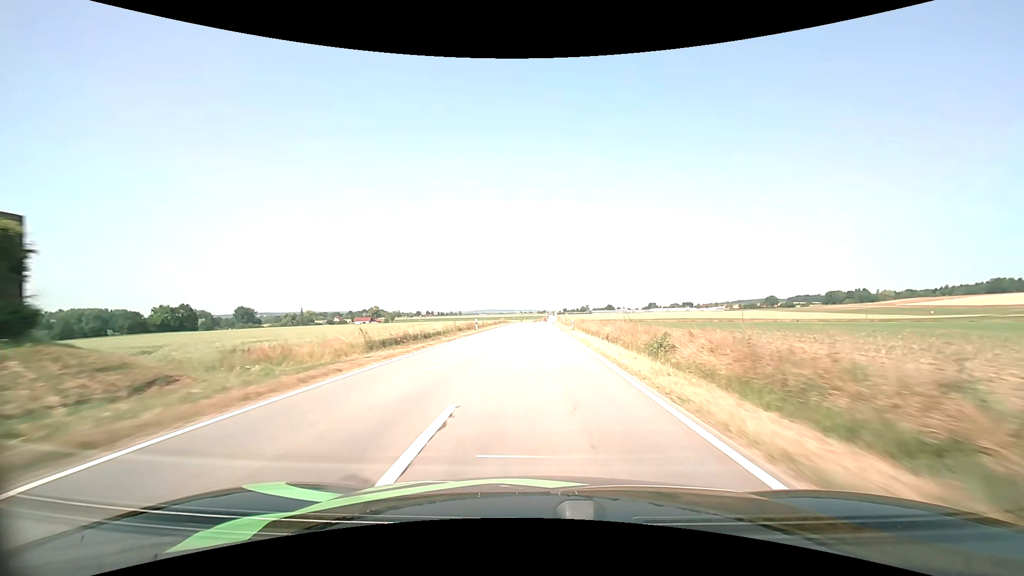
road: tertiary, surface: asphalt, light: Day
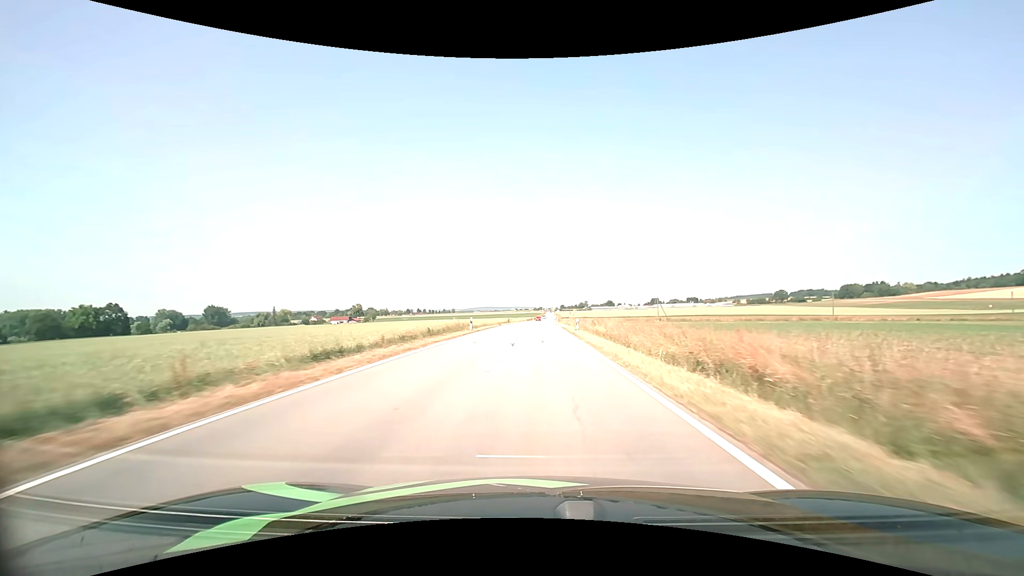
(+0.1, +54.0) m; +1°
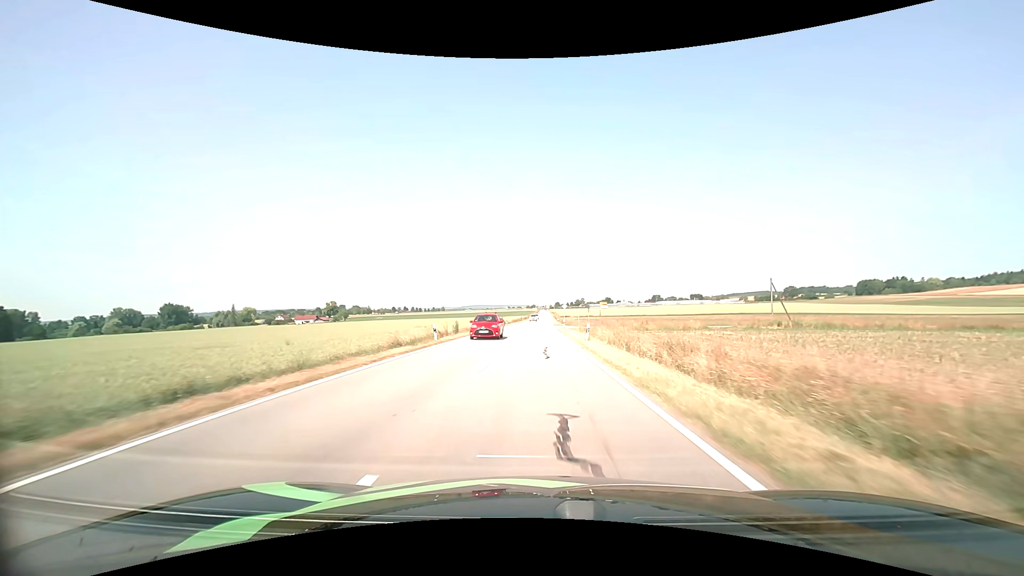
(+0.3, +60.7) m; +1°
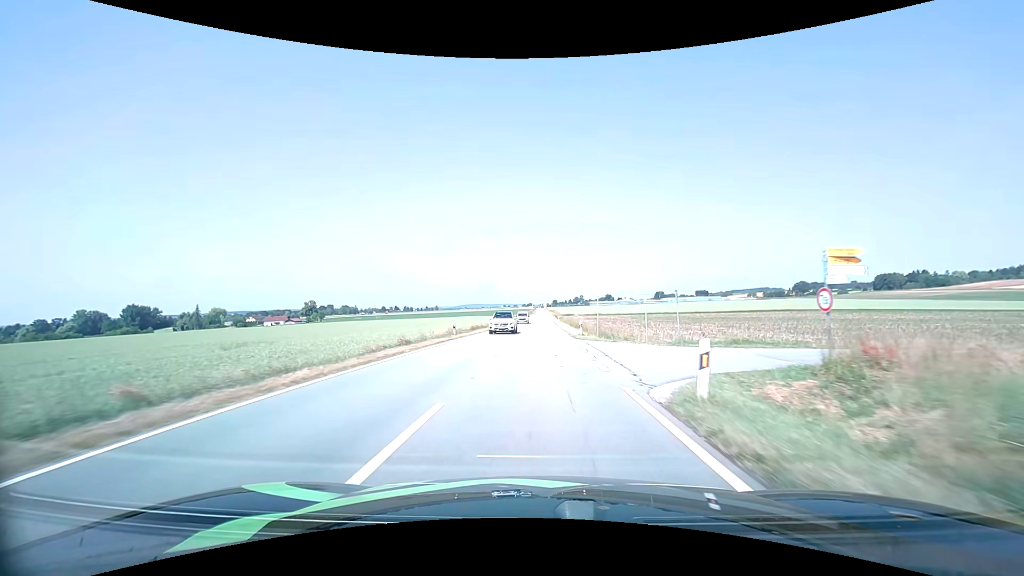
(+0.2, +46.1) m; 0°
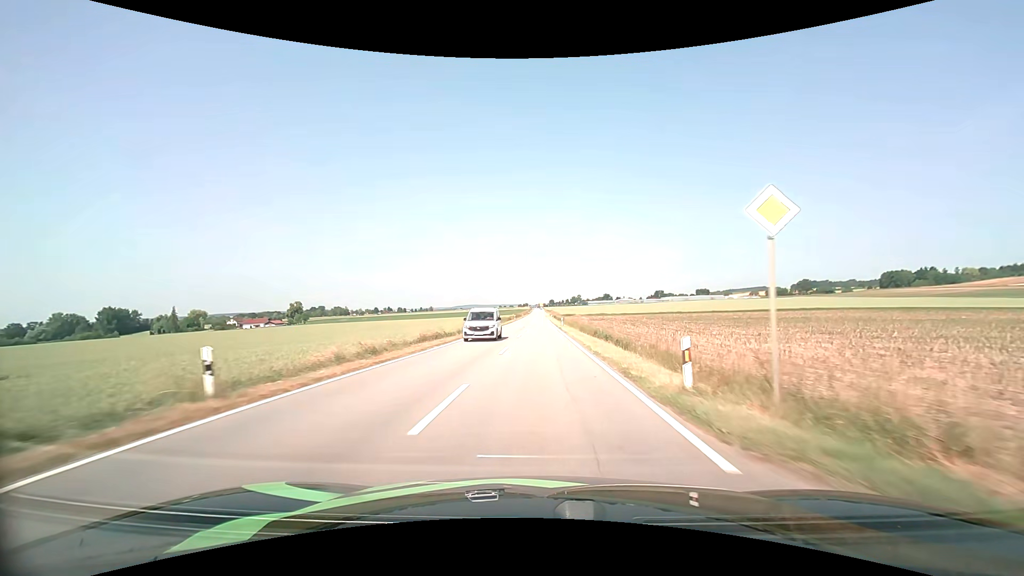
(+0.1, +23.0) m; 0°
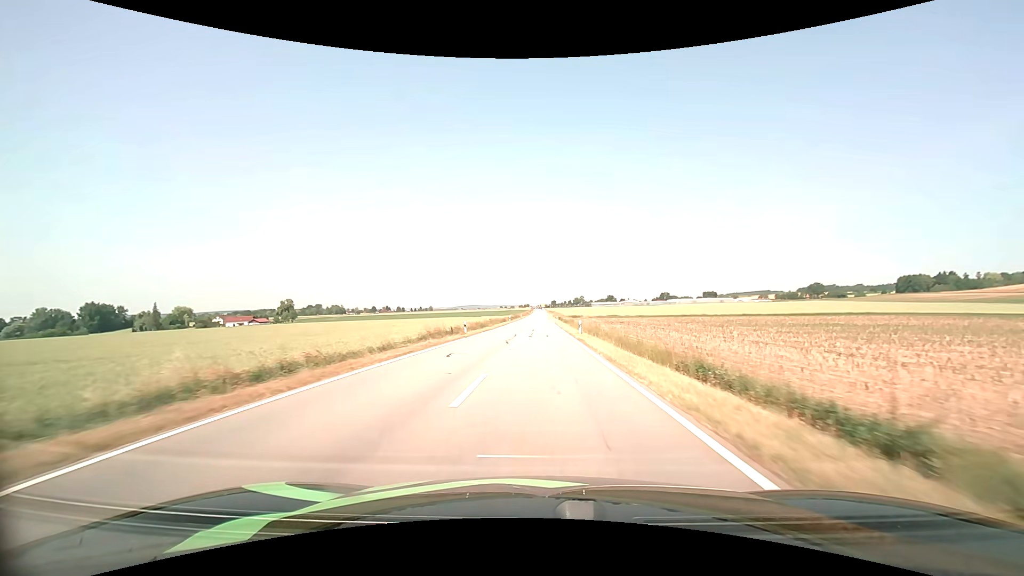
(0.0, +23.2) m; 0°
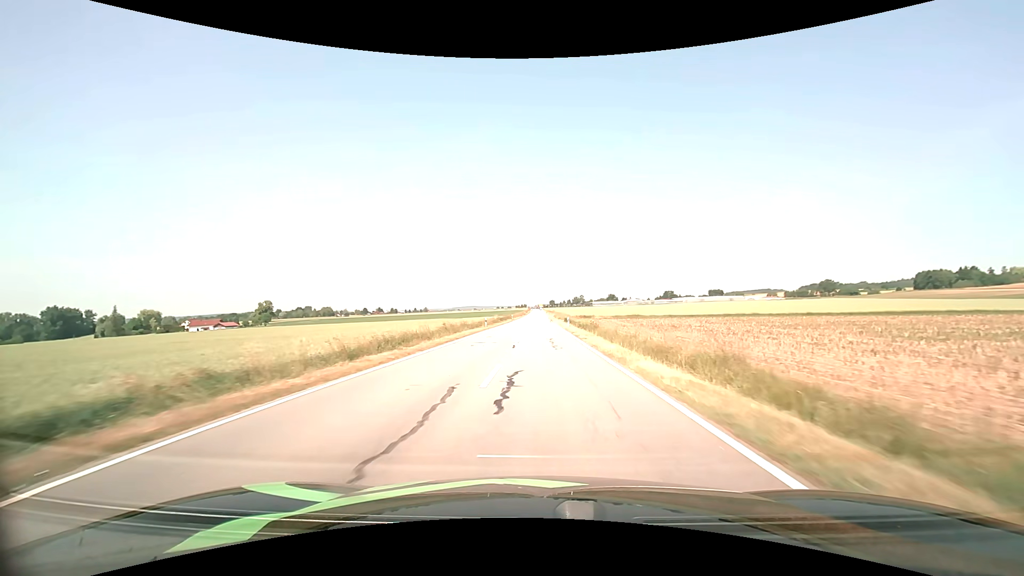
(+0.1, +35.1) m; 0°
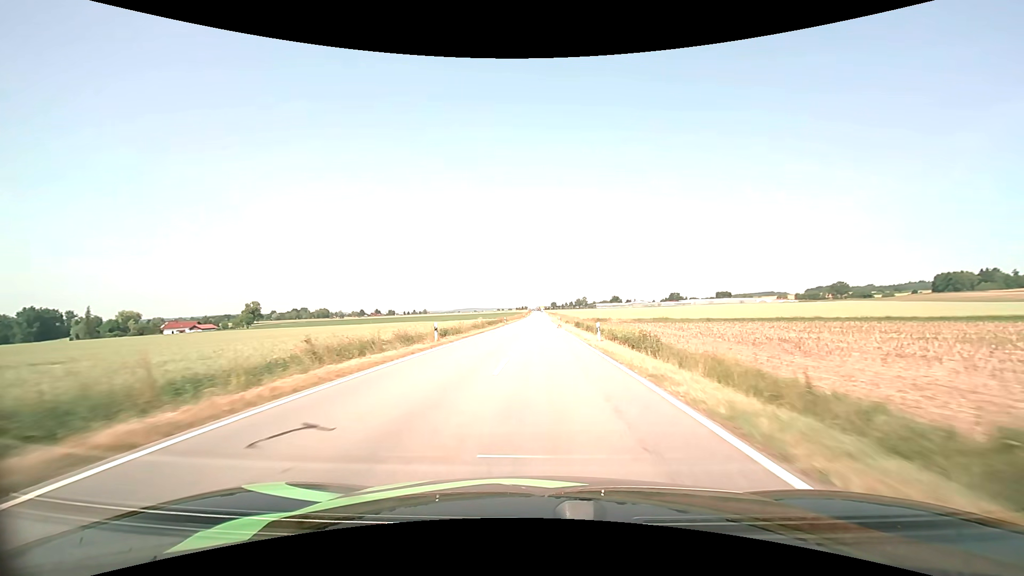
(0.0, +23.5) m; 0°
(0, +10) (0, +20) (0, +30) (0, +40) (0, +50) (0, +60) (0, +70) (0, +80) (0, +90) (0, +100) m
